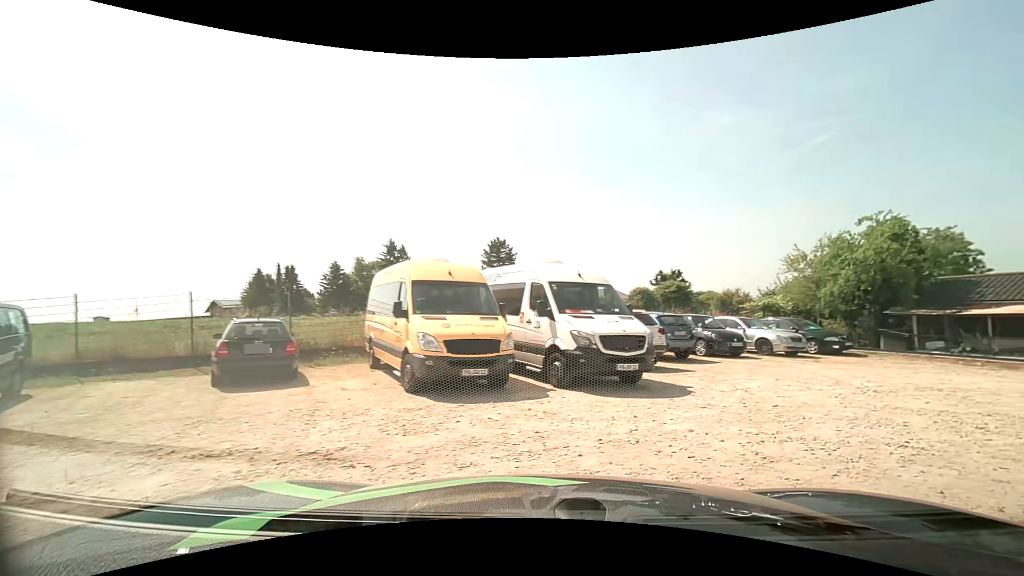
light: Day
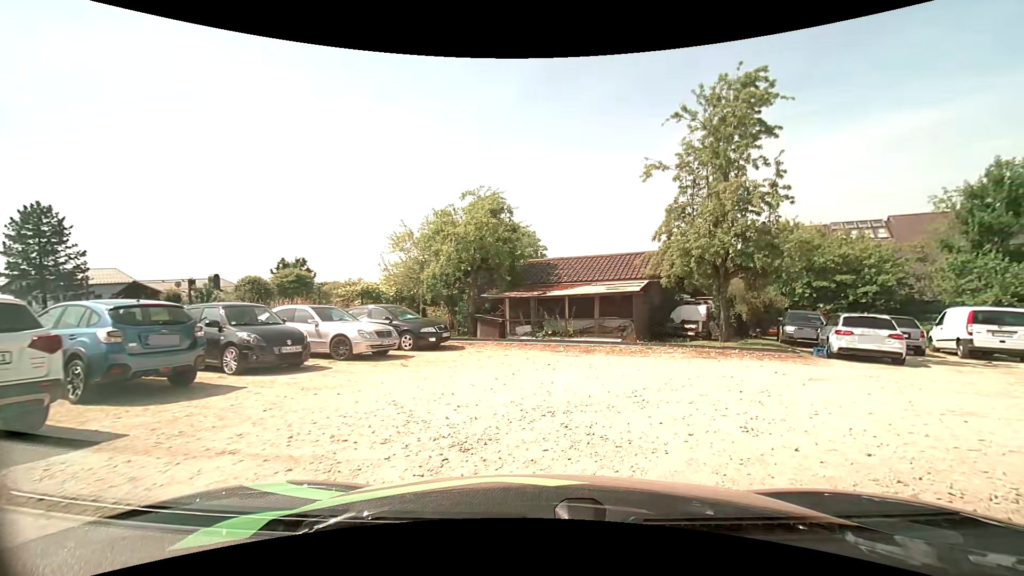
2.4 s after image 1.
(+3.1, +7.1) m; +43°
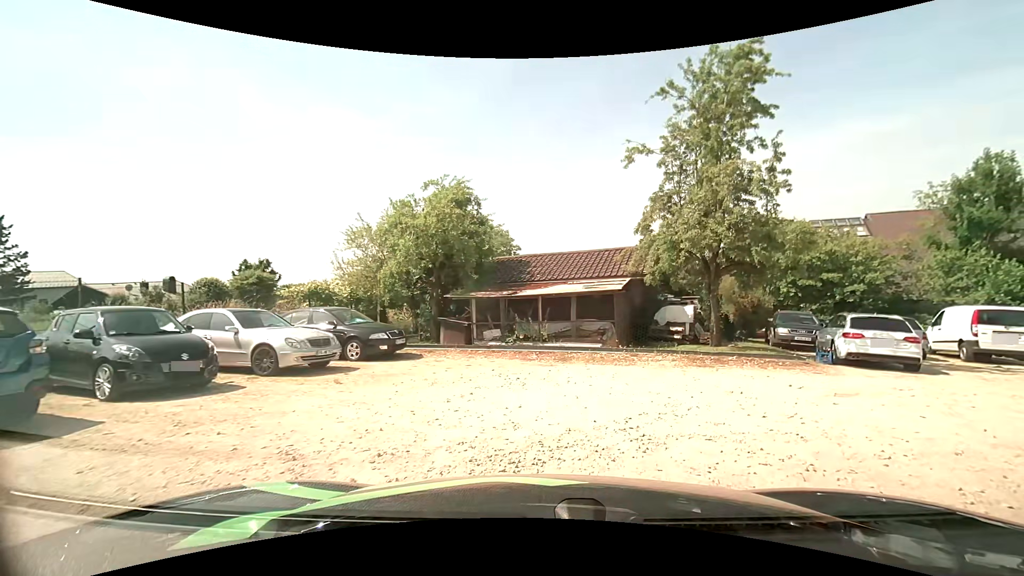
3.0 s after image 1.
(0.0, +2.1) m; +1°
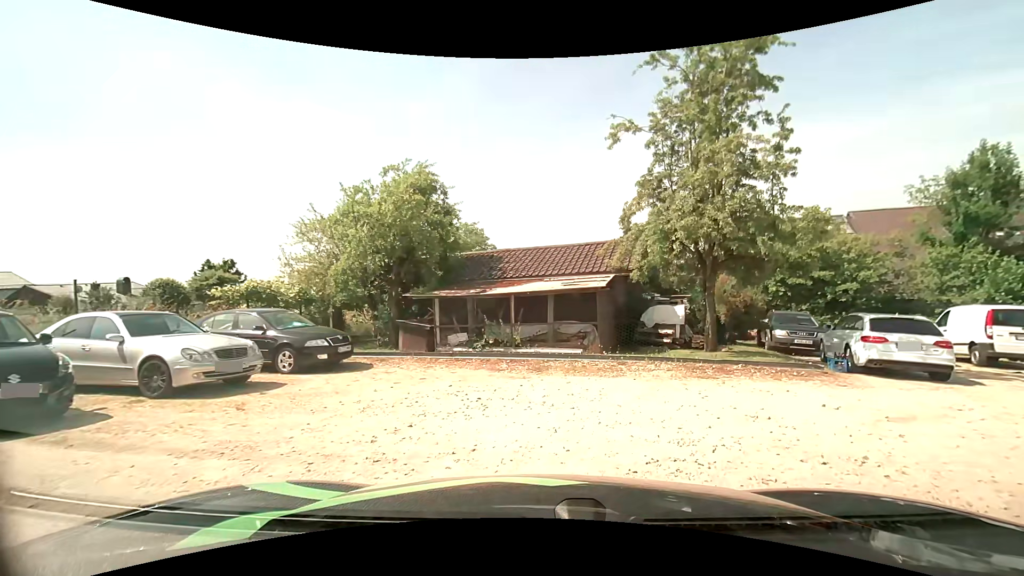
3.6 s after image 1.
(+0.1, +2.1) m; +4°
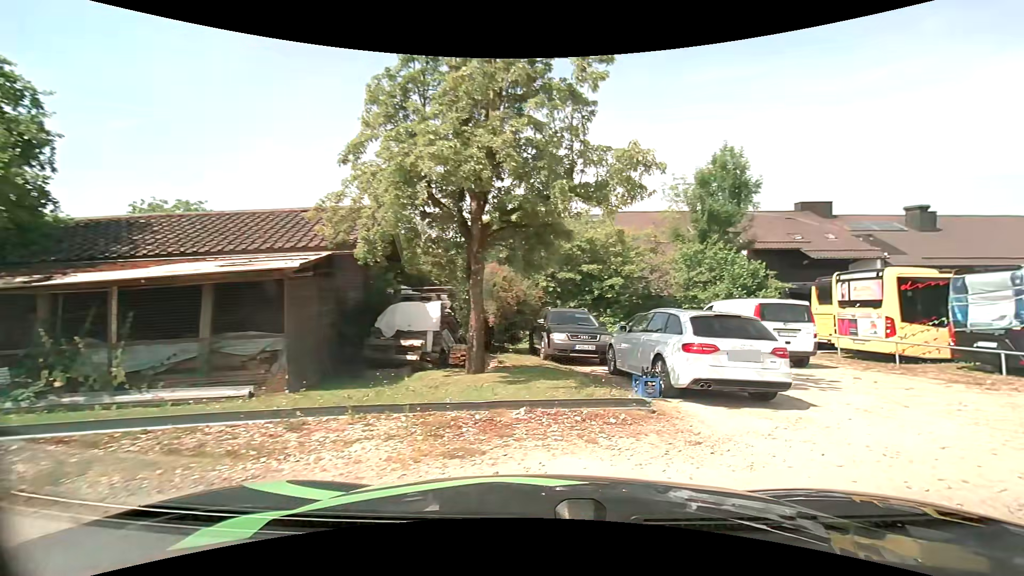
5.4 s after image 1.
(+1.0, +5.7) m; +23°
